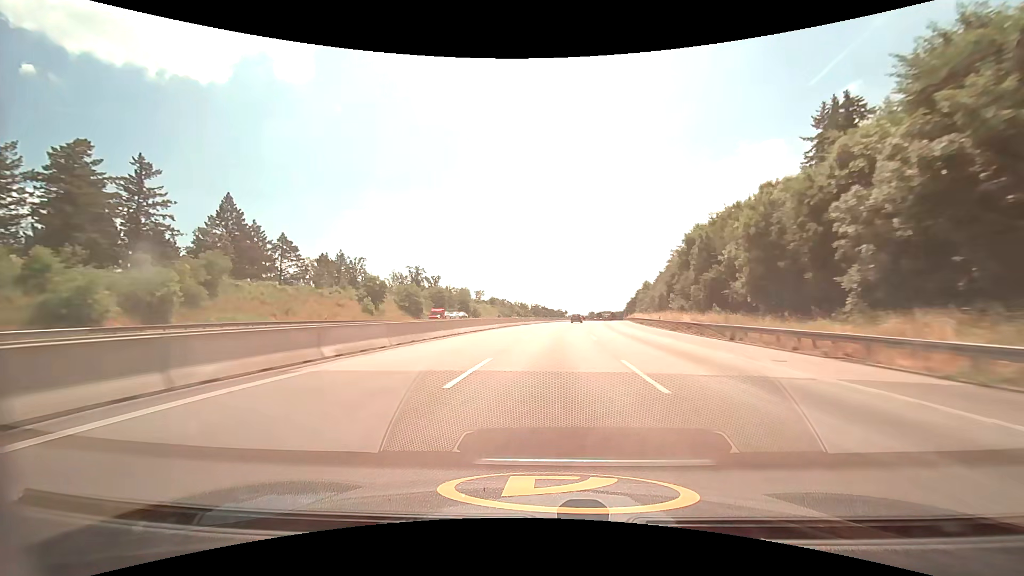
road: motorway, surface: asphalt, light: Day
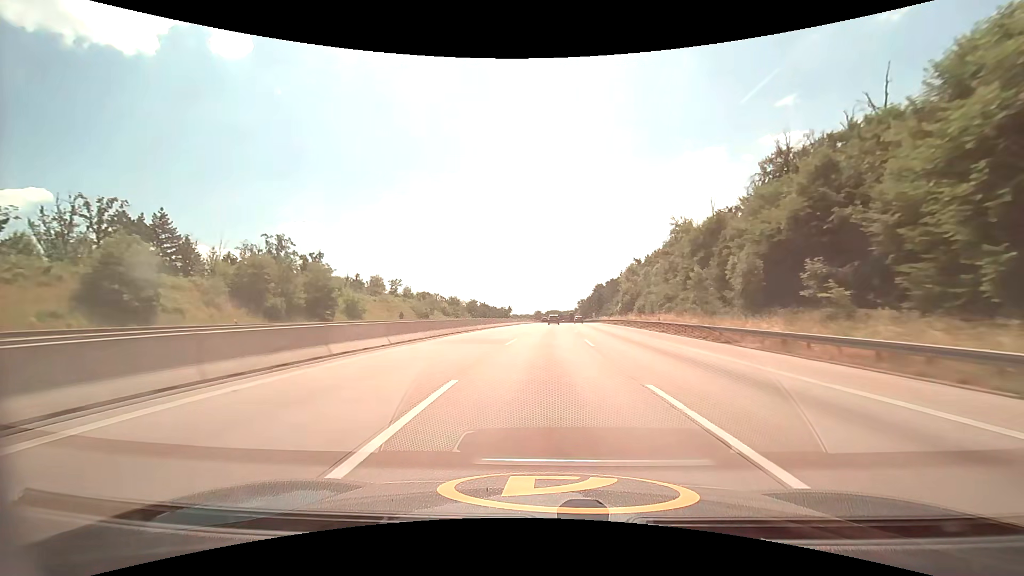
(+3.1, +58.2) m; +6°
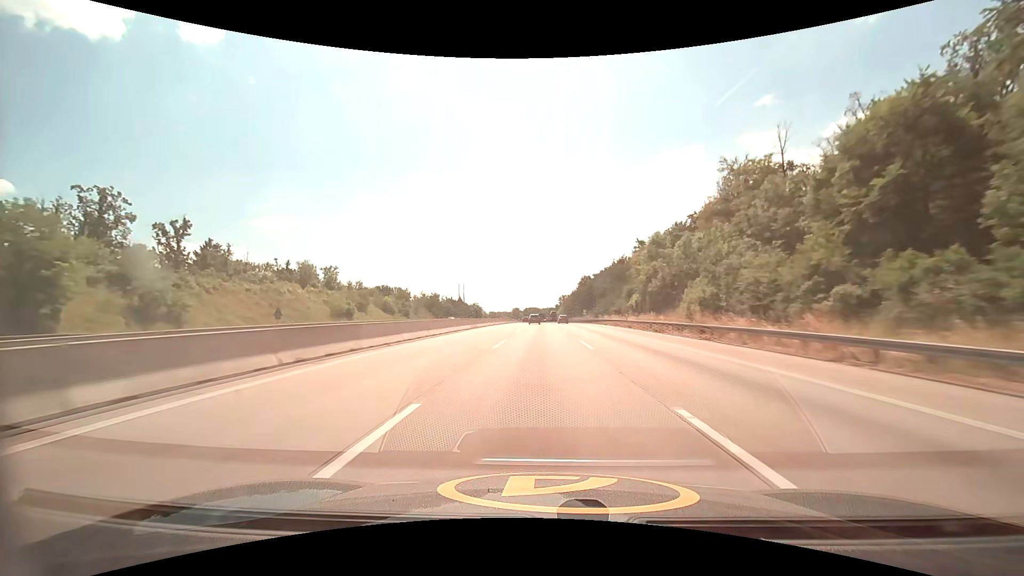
(+0.9, +38.5) m; +3°
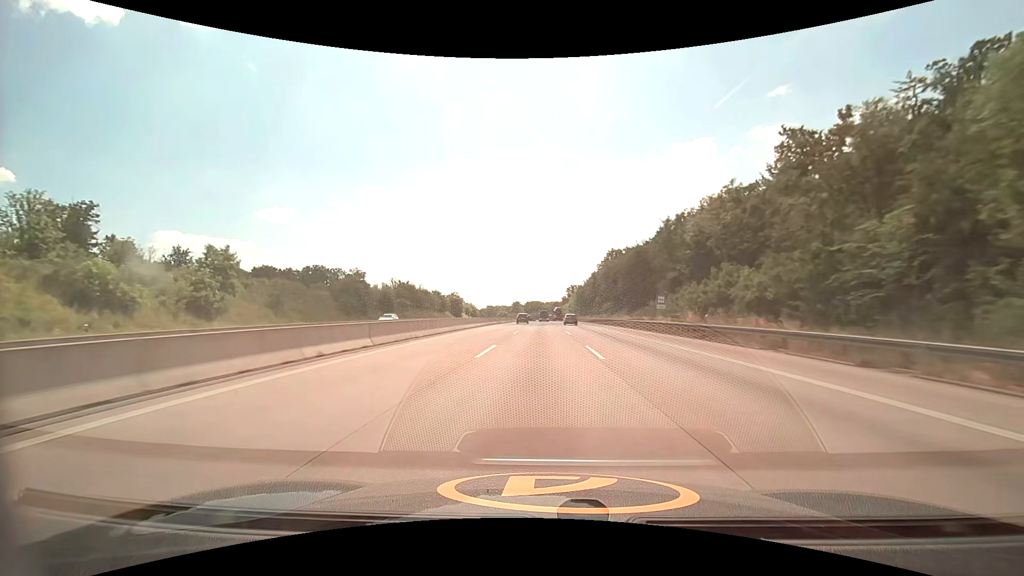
(+0.2, +76.4) m; 0°
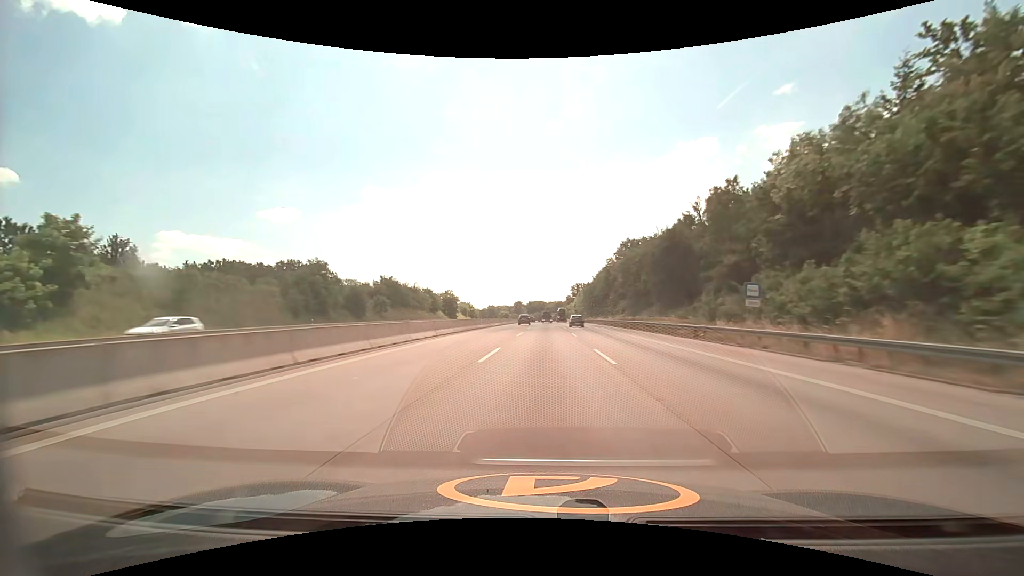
(0.0, +19.0) m; 0°
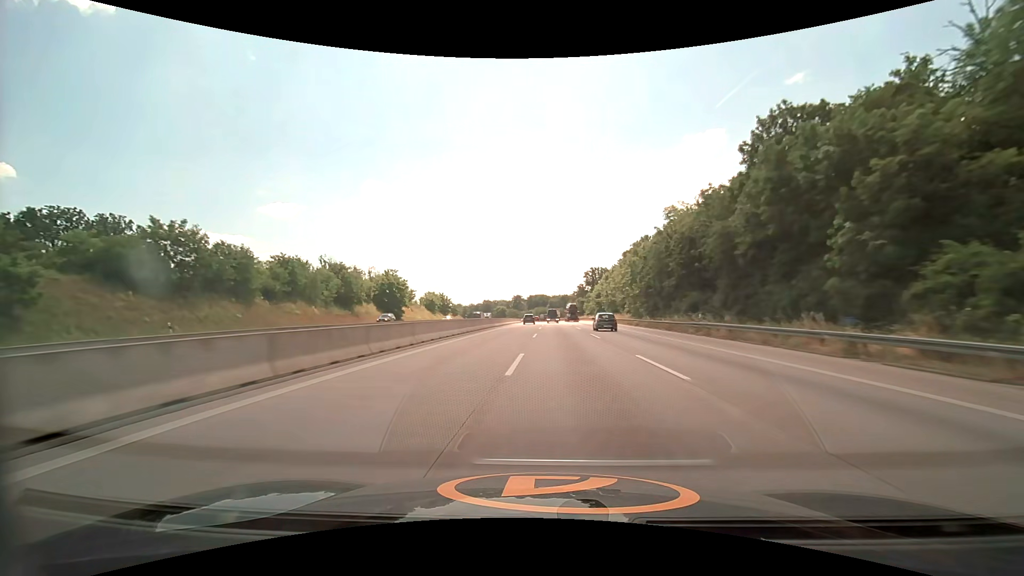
(-0.3, +74.9) m; 0°
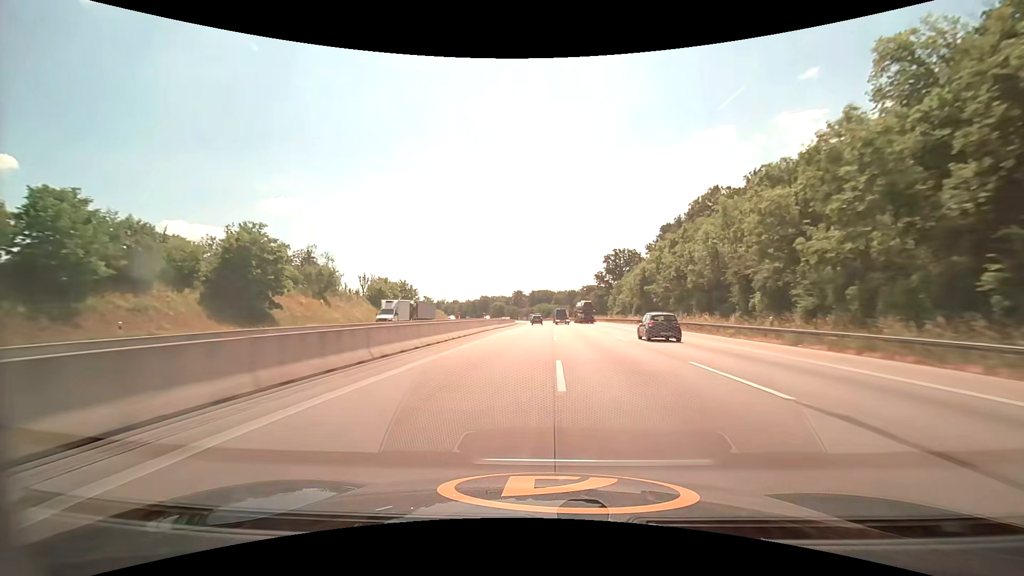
(-0.2, +55.9) m; 0°
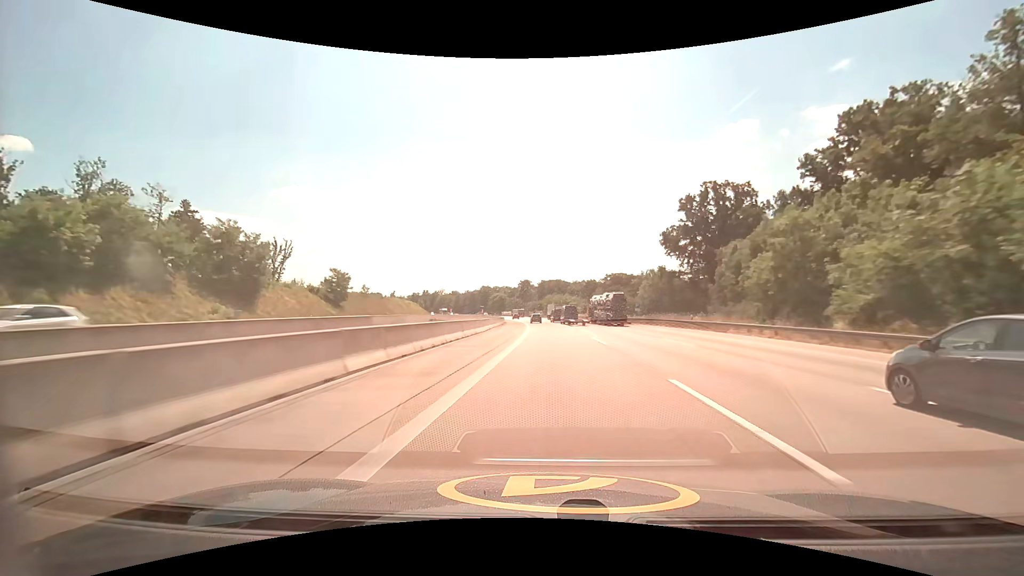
(-0.4, +76.2) m; -1°
(0, +10) (0, +20) (0, +30) (0, +40) (0, +50) (0, +60) (-1, +70) (-1, +80) (-2, +90) (-2, +100) m
